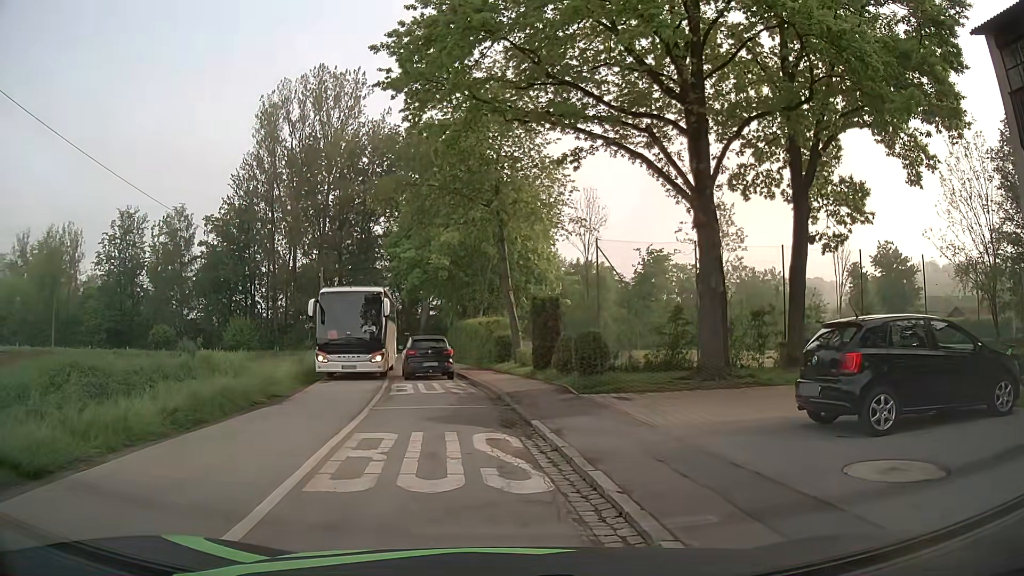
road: tertiary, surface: asphalt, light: Day
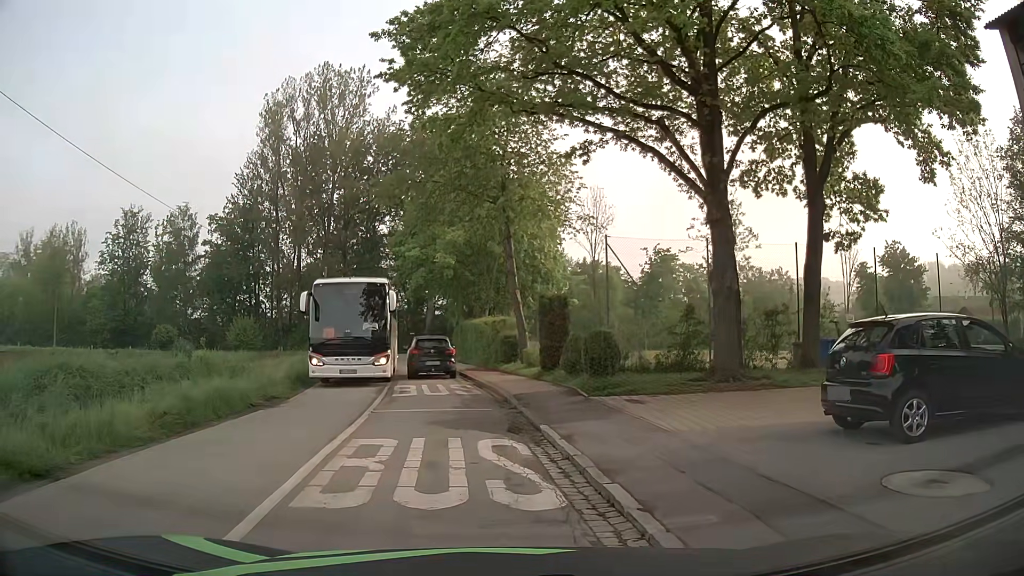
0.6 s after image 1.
(0.0, +0.6) m; 0°
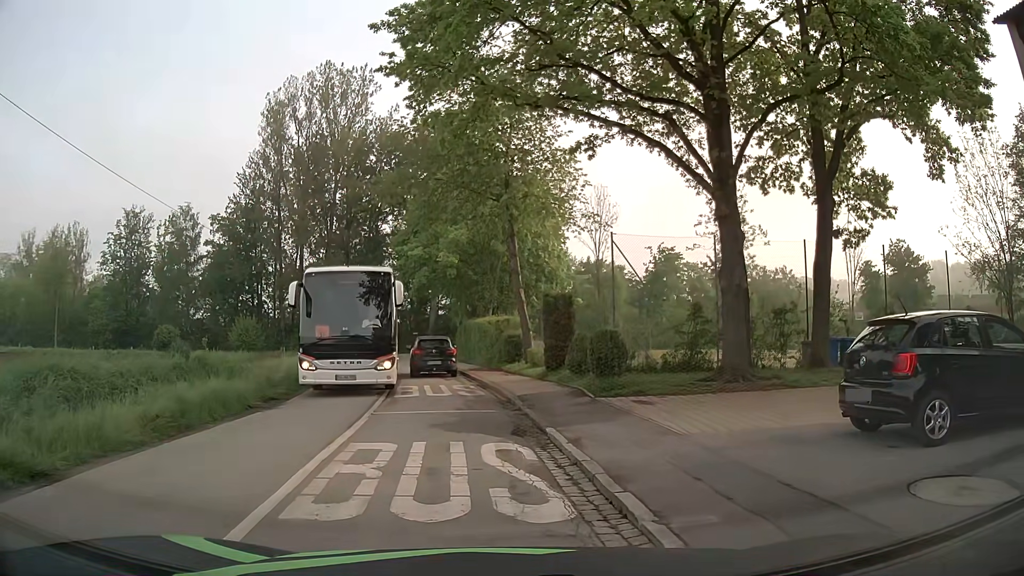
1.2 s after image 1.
(0.0, +0.4) m; 0°
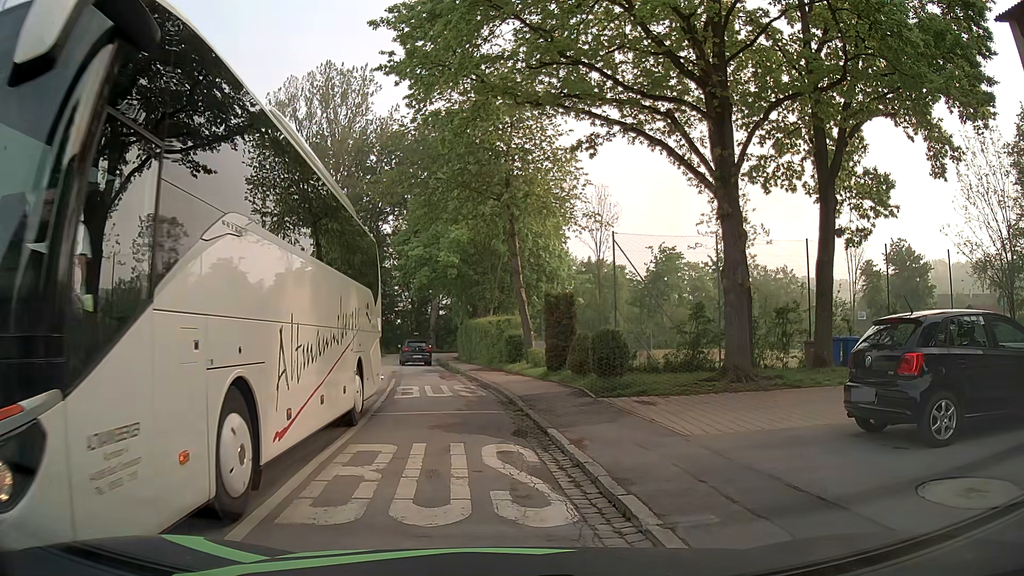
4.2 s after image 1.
(0.0, +0.2) m; 0°
